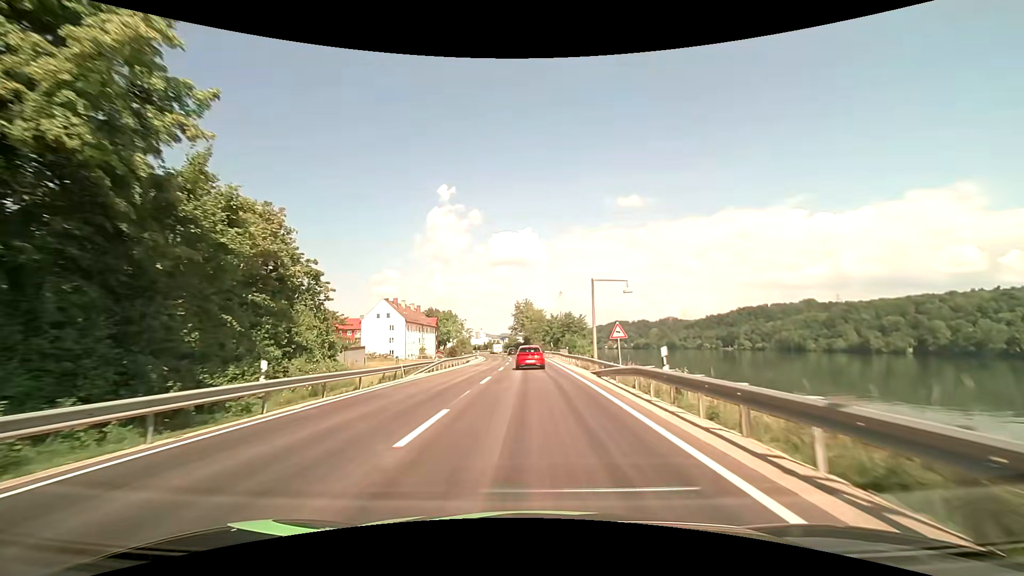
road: primary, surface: asphalt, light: Day
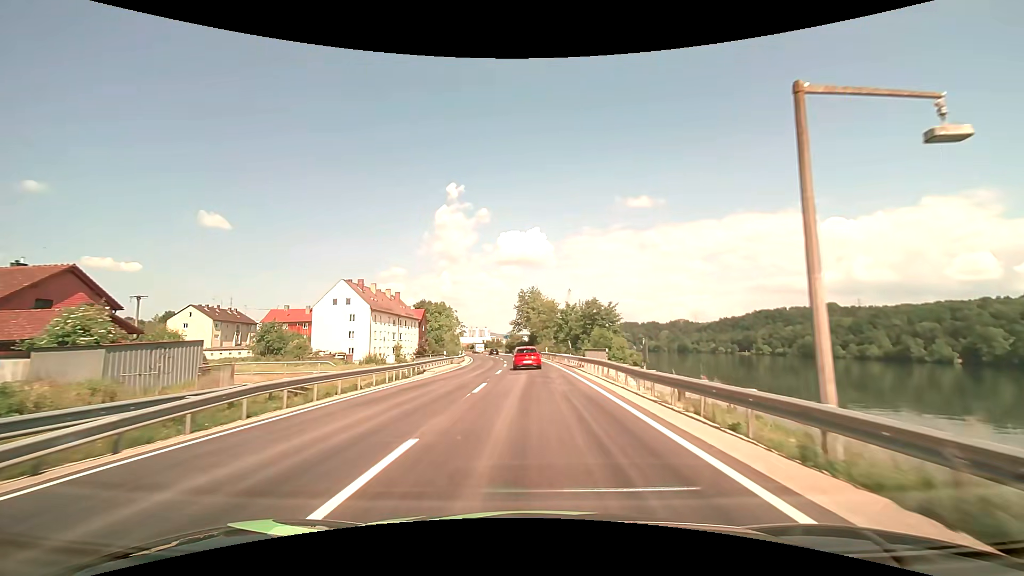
(-0.1, +27.6) m; -1°
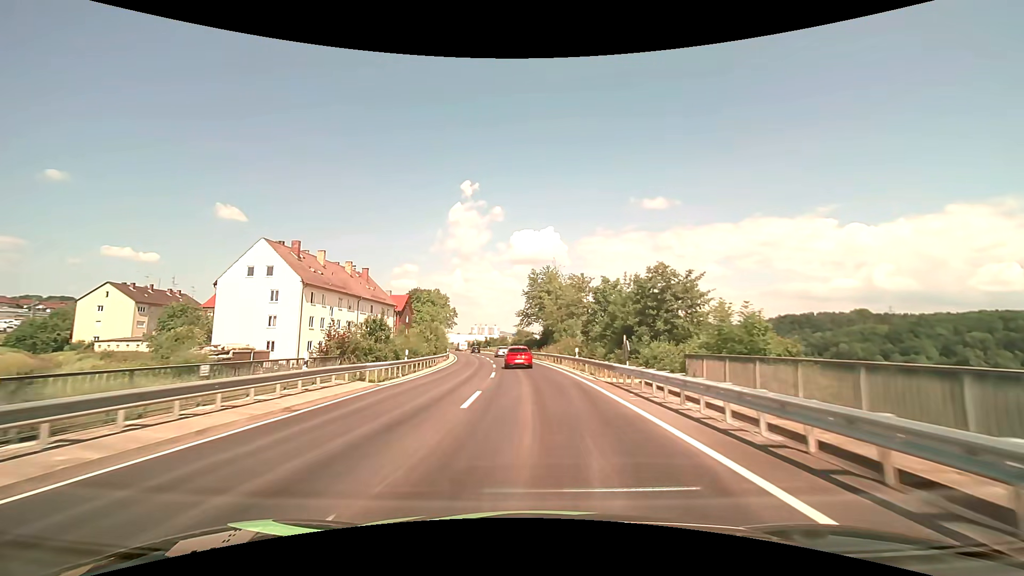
(-0.2, +28.3) m; -1°
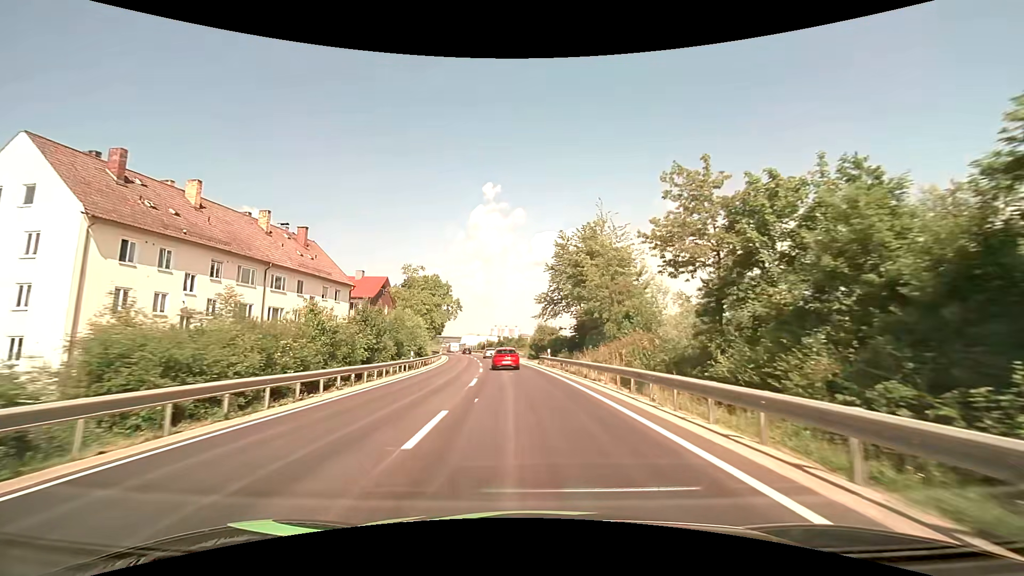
(-0.4, +28.9) m; -2°
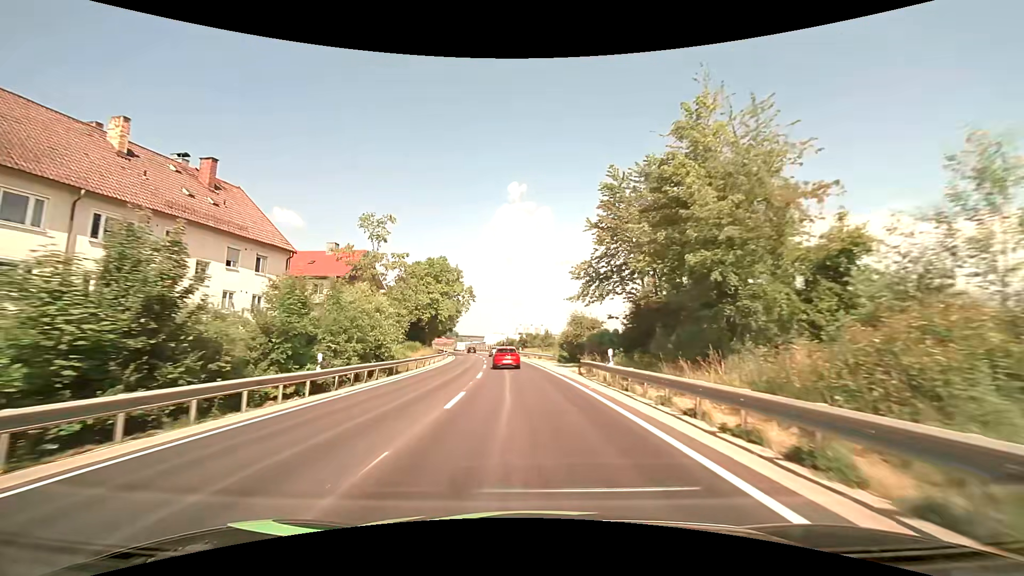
(-0.5, +19.6) m; -3°
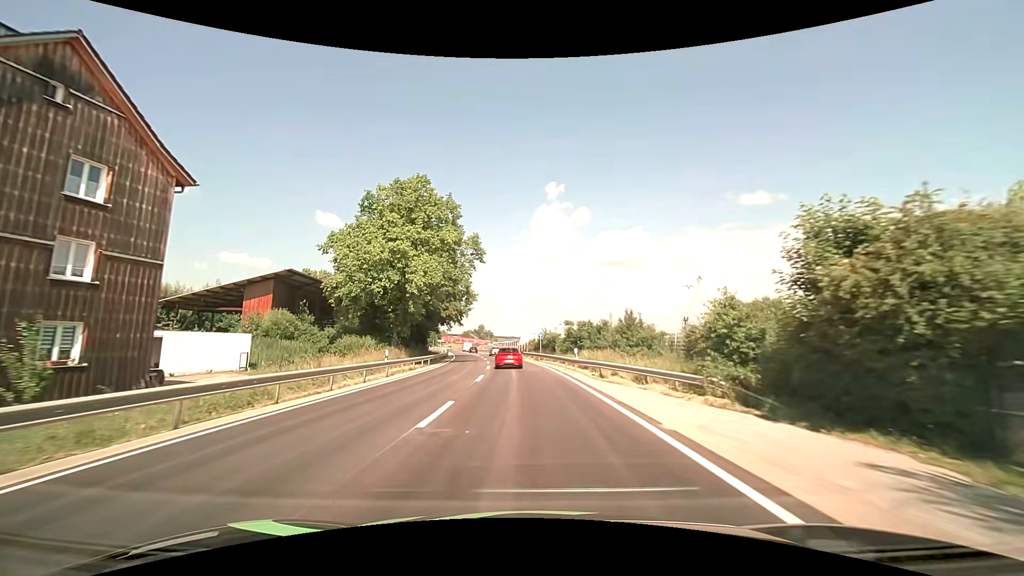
(-1.6, +39.7) m; -5°
